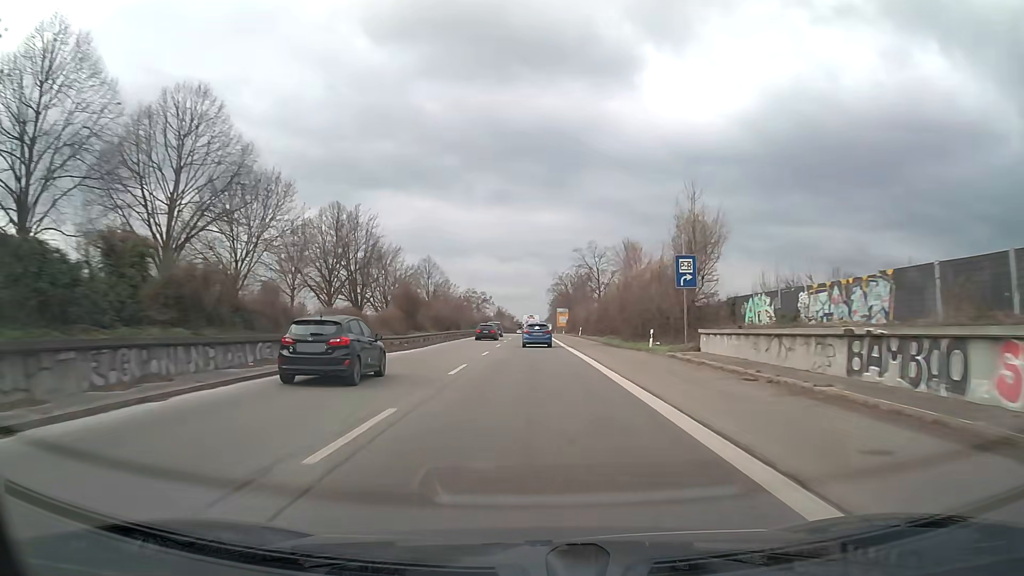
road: trunk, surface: asphalt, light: Day
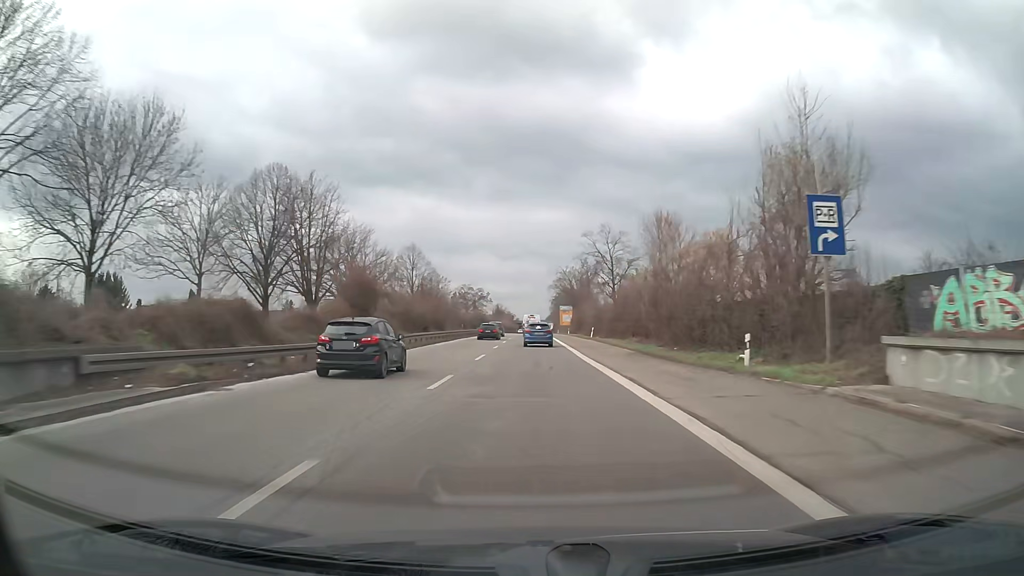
(0.0, +15.4) m; 0°
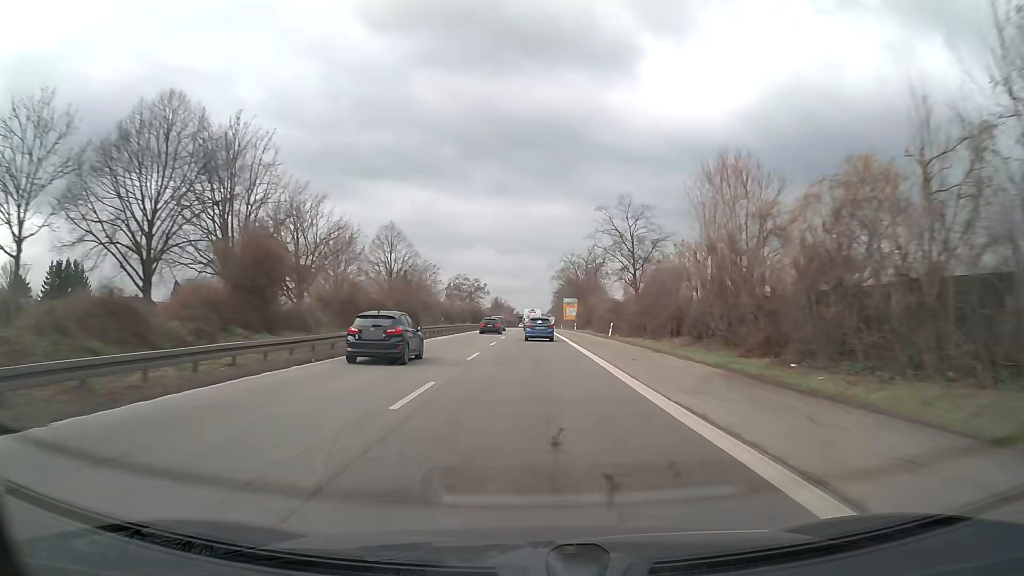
(0.0, +15.4) m; 0°
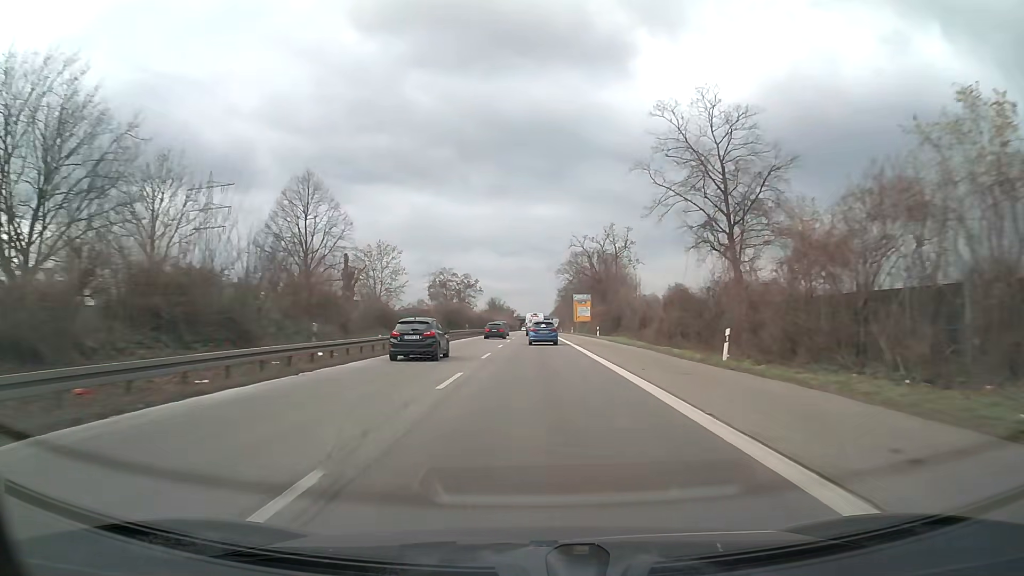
(0.0, +31.1) m; 0°
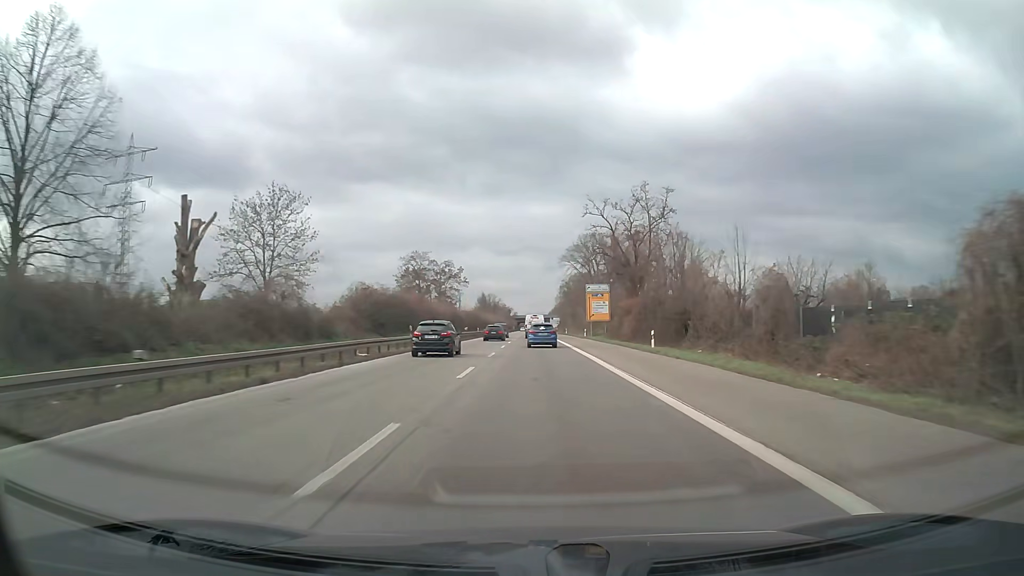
(0.0, +31.2) m; 0°
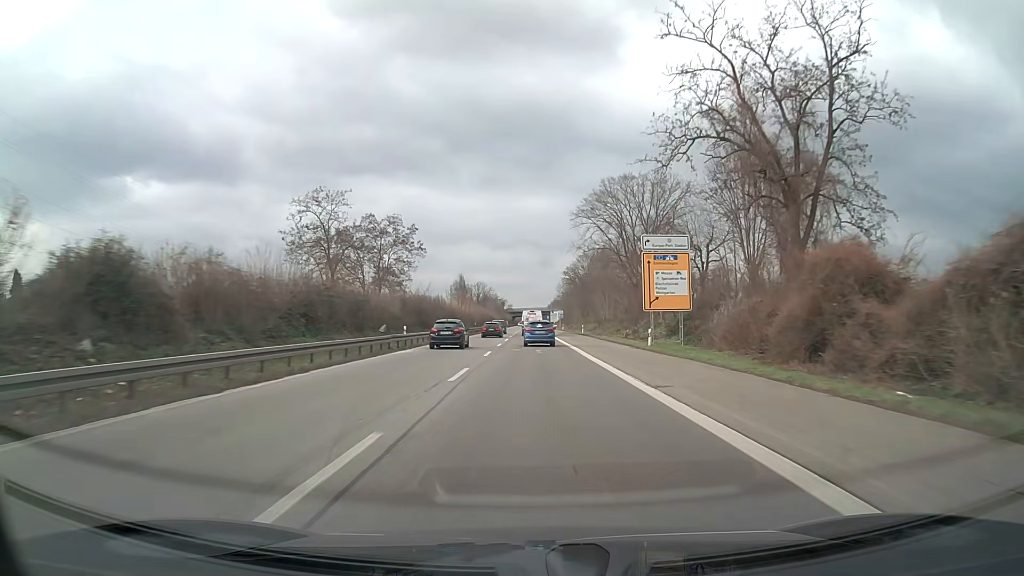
(+0.1, +47.2) m; 0°
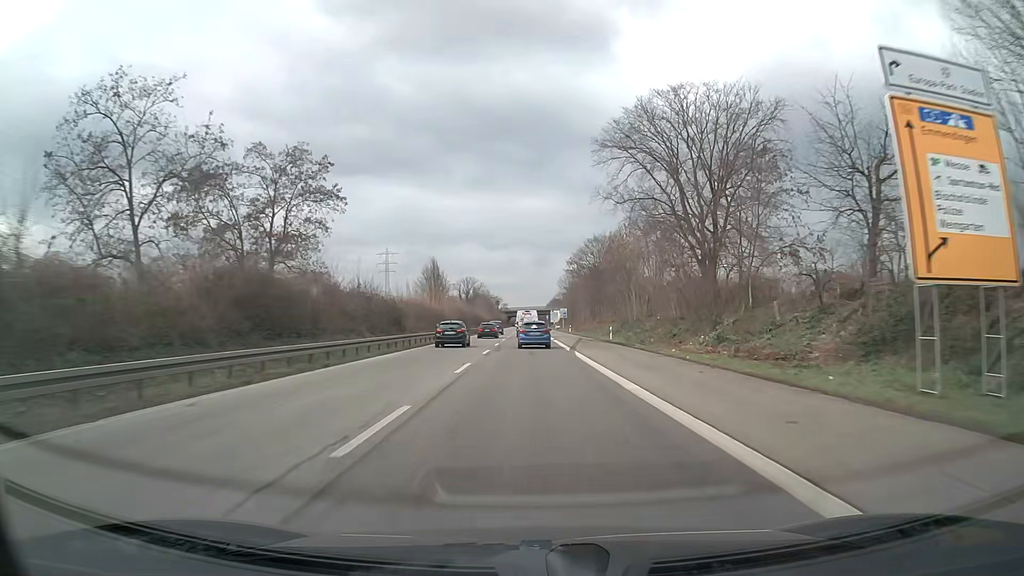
(+0.1, +31.5) m; 0°
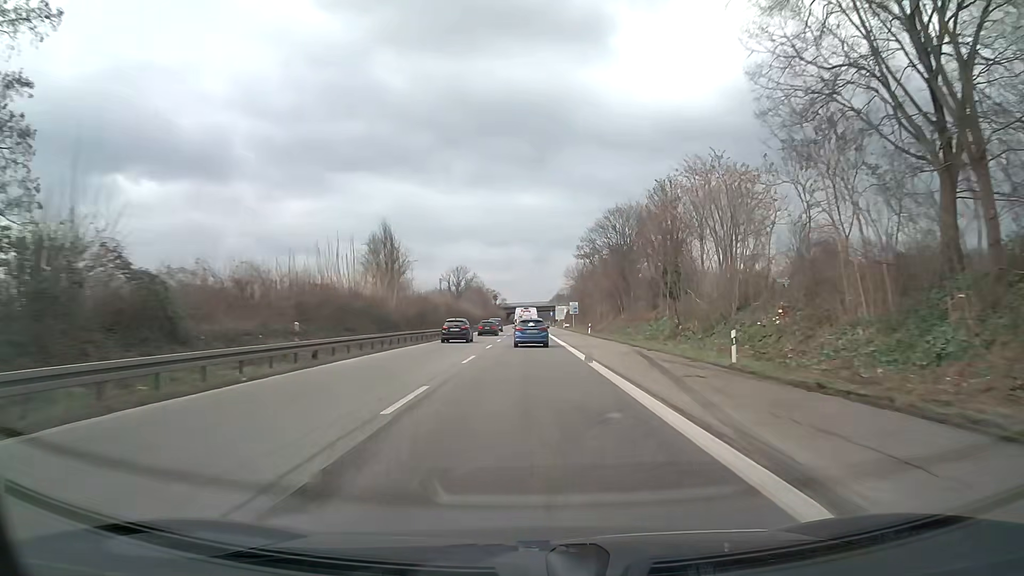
(0.0, +31.4) m; 0°
(0, +10) (0, +20) (0, +30) (0, +40) (0, +50) (0, +60) (0, +70) (0, +80) (0, +90) (0, +100) m
